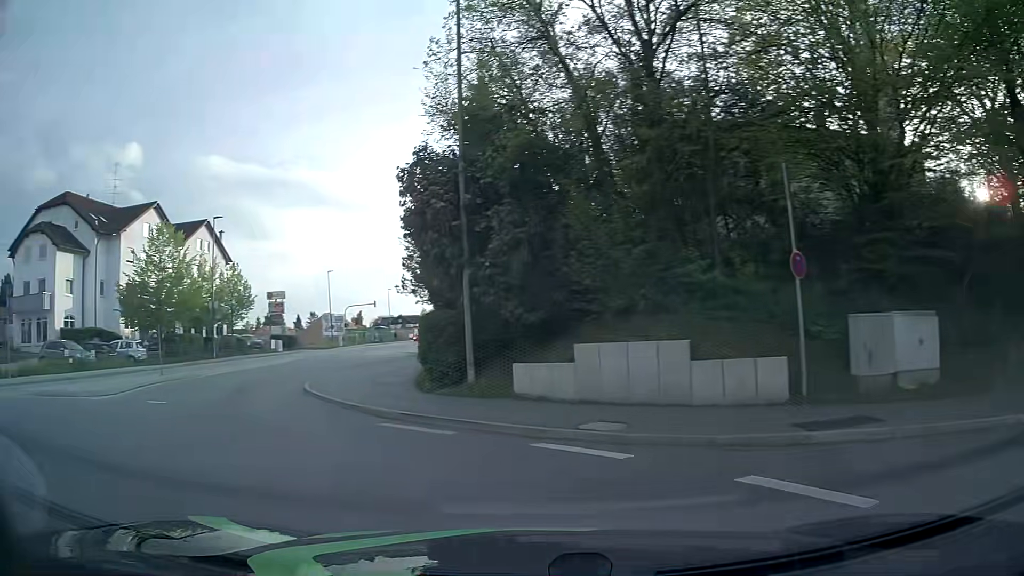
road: tertiary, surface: asphalt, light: Day
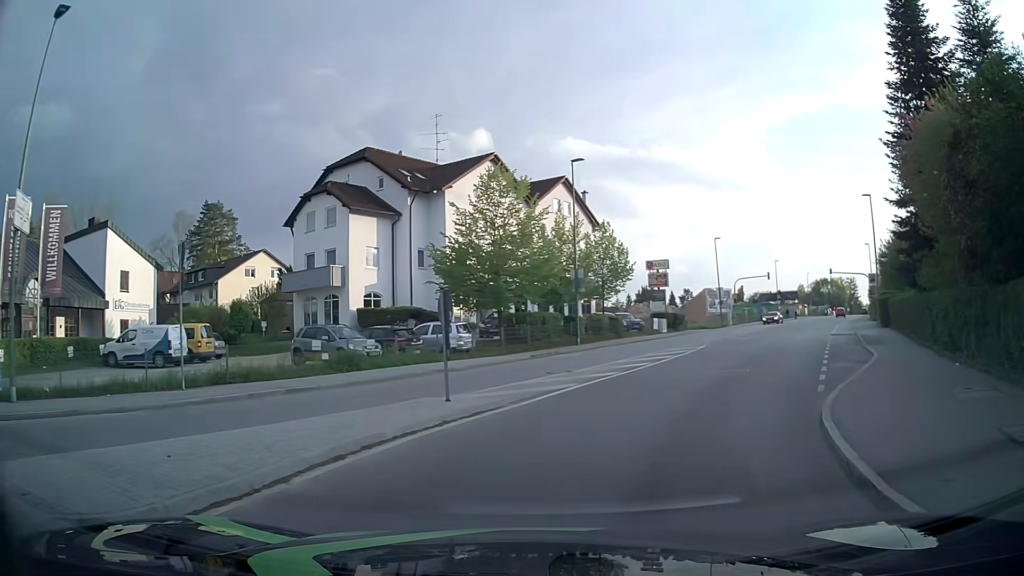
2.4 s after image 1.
(-4.8, +11.6) m; -32°
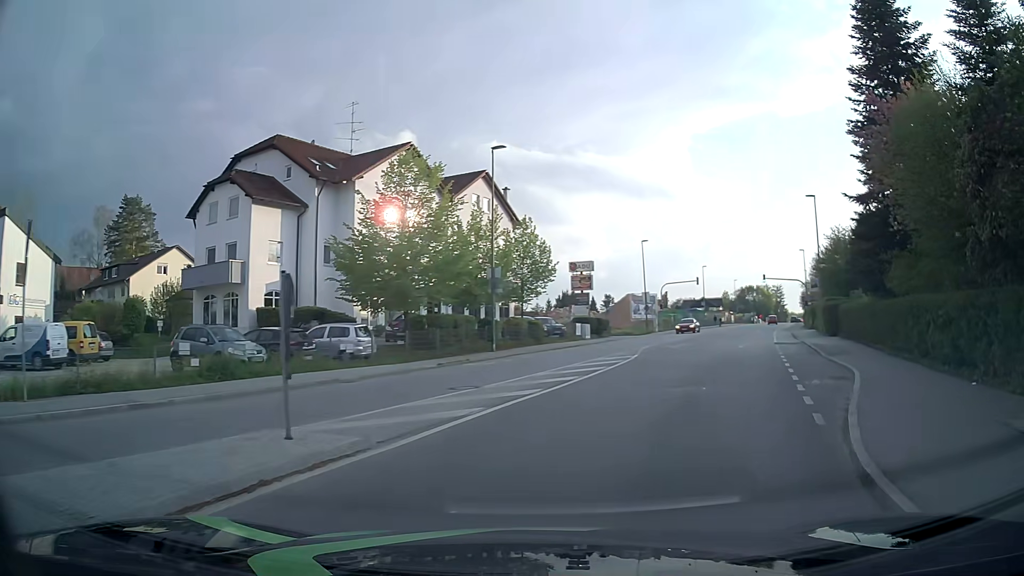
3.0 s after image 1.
(+0.2, +3.6) m; +7°
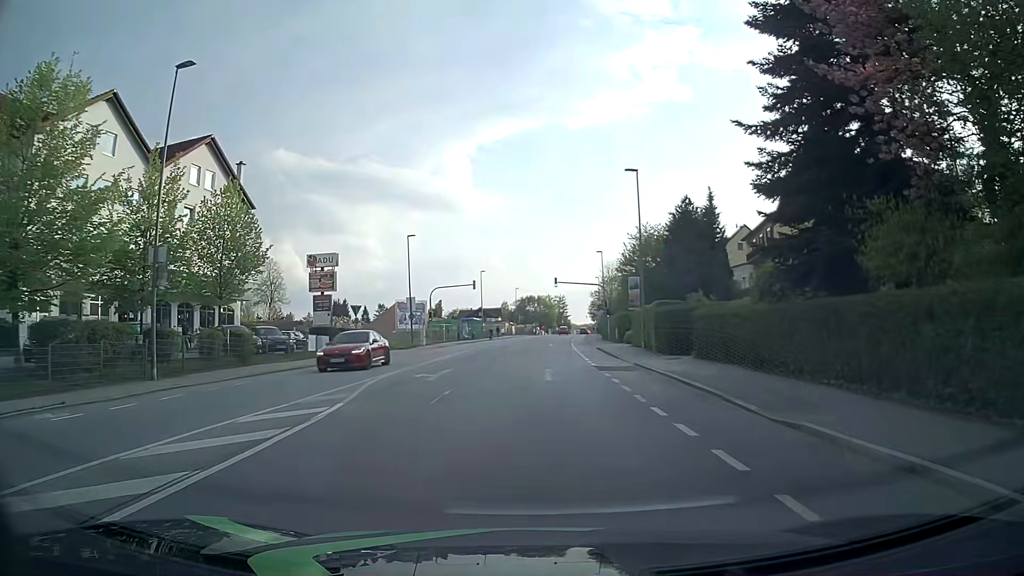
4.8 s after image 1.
(+2.8, +12.8) m; +19°
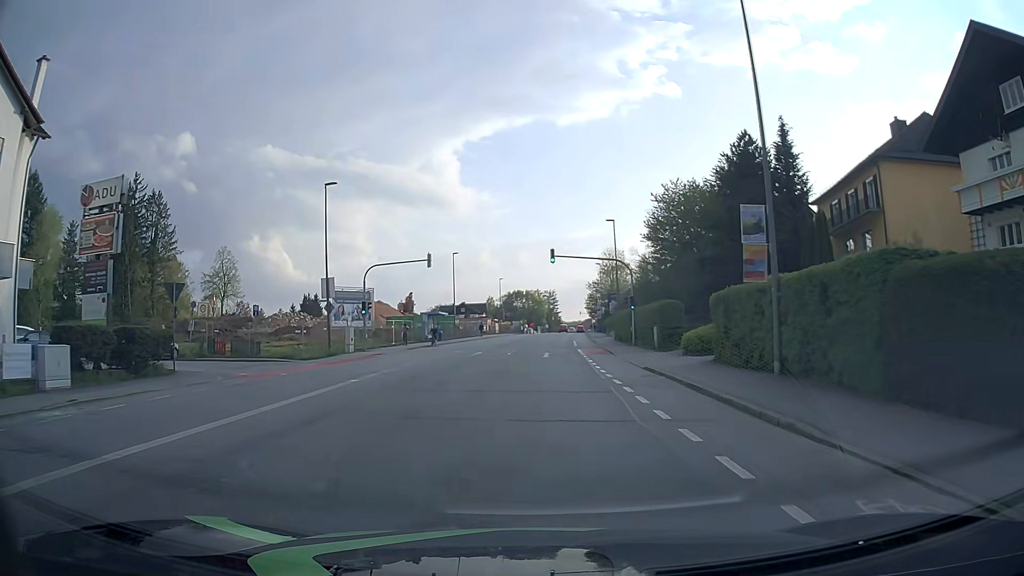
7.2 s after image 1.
(+0.4, +22.6) m; +2°
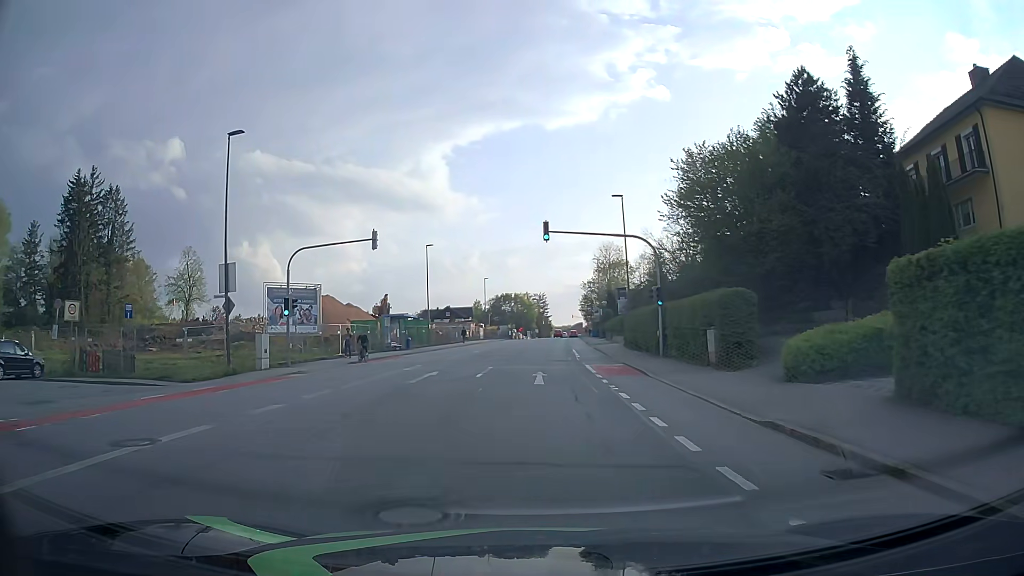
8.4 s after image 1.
(-0.1, +12.5) m; 0°
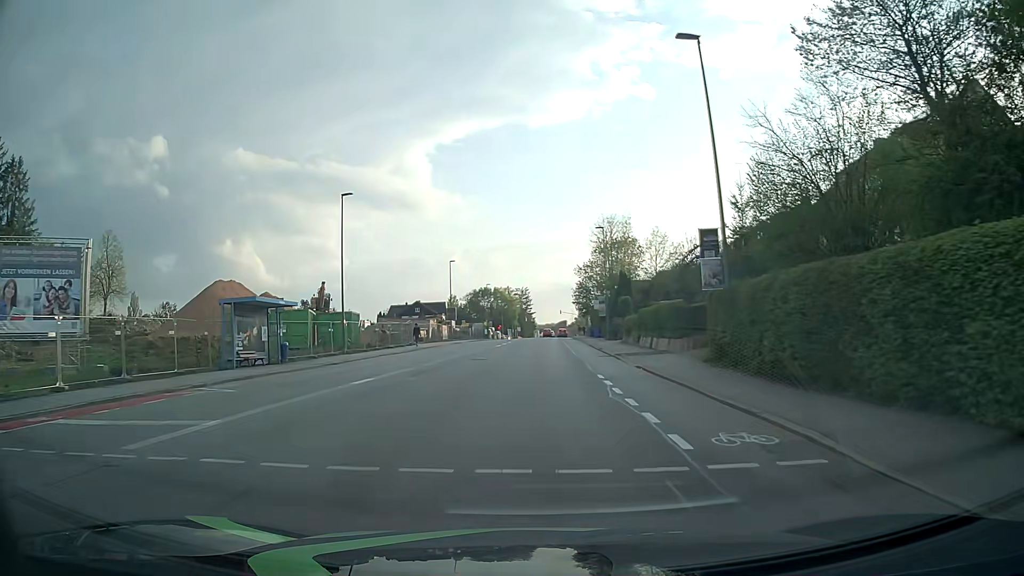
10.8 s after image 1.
(+0.3, +26.1) m; +1°
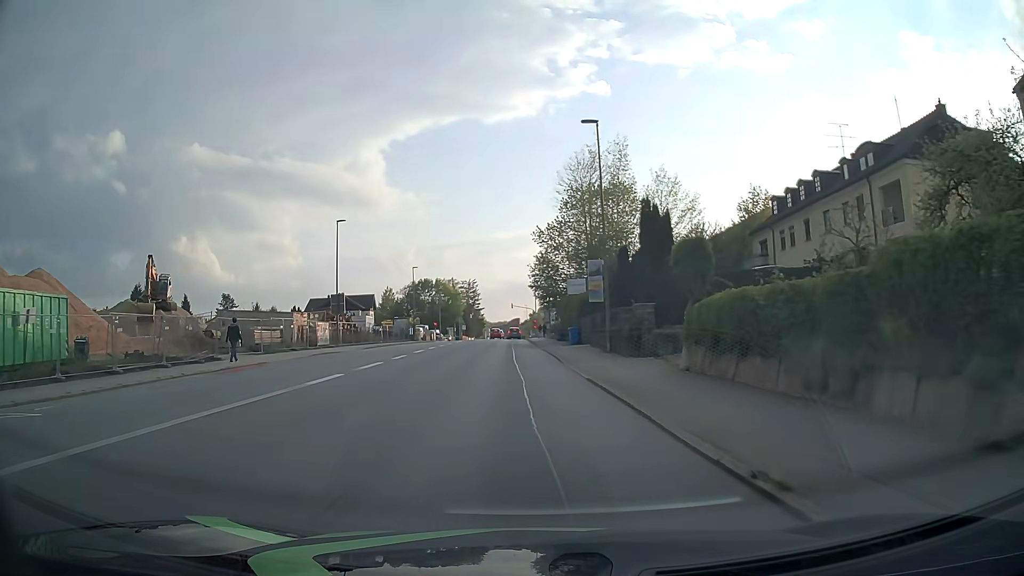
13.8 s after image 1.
(+1.5, +32.3) m; +4°
(0, +10) (0, +20) (-1, +30) (-1, +40) (-2, +50) (-2, +60) (-2, +70) (-3, +80) (-3, +90) (-3, +100) m
